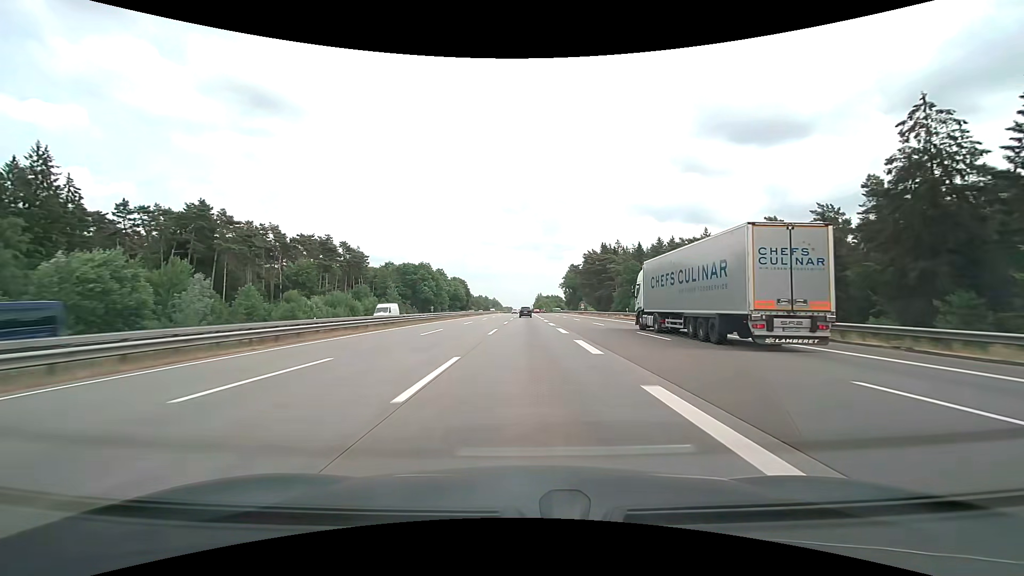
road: motorway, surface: concrete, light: Day
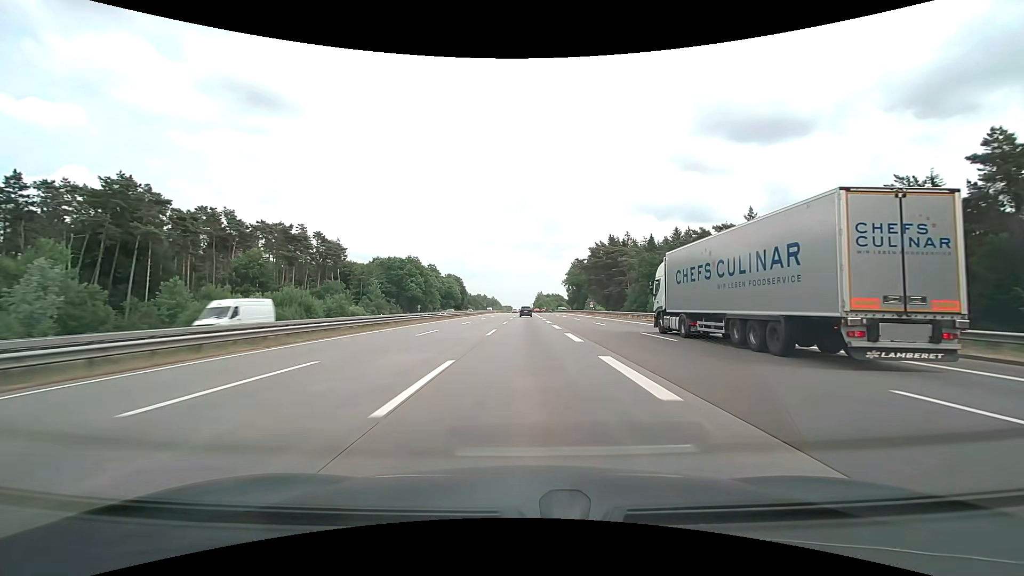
(0.0, +19.0) m; 0°
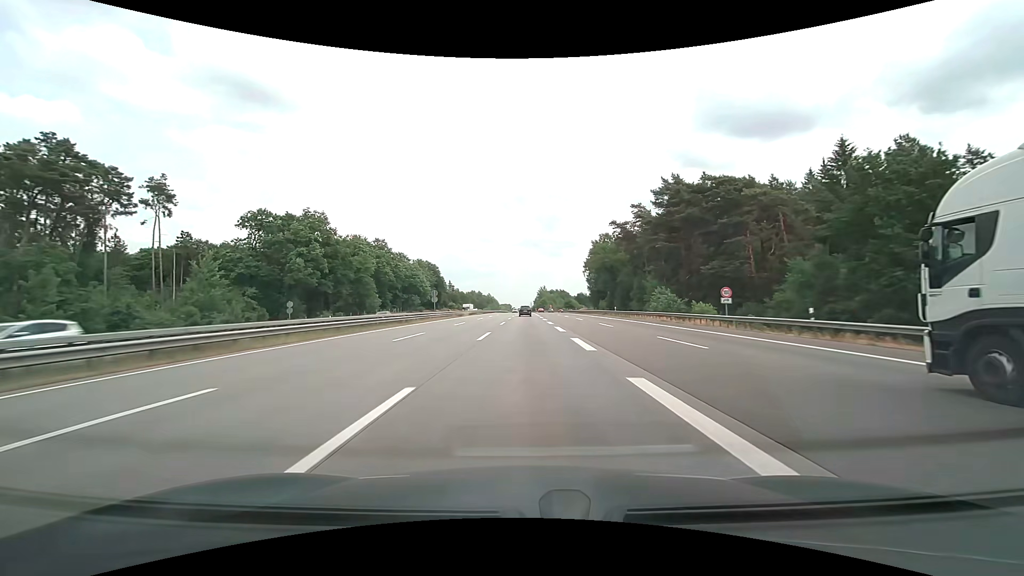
(+0.1, +76.2) m; 0°
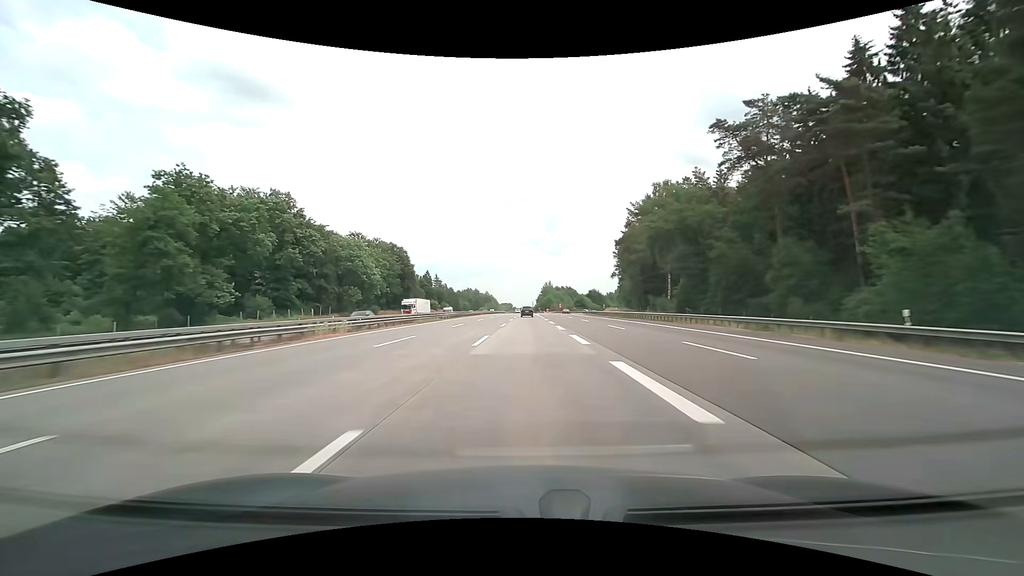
(-0.2, +57.2) m; 0°
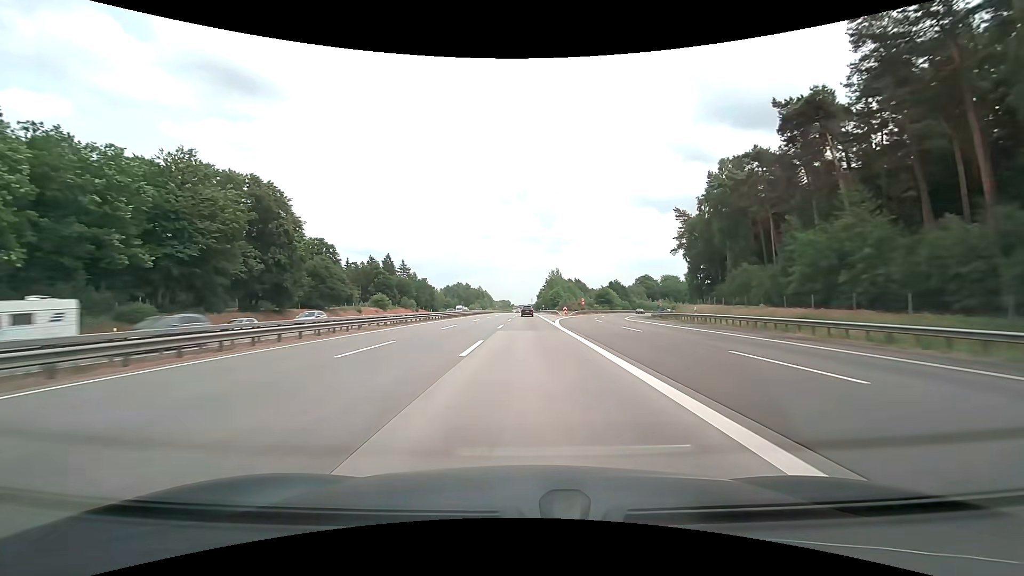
(+0.2, +76.3) m; 0°
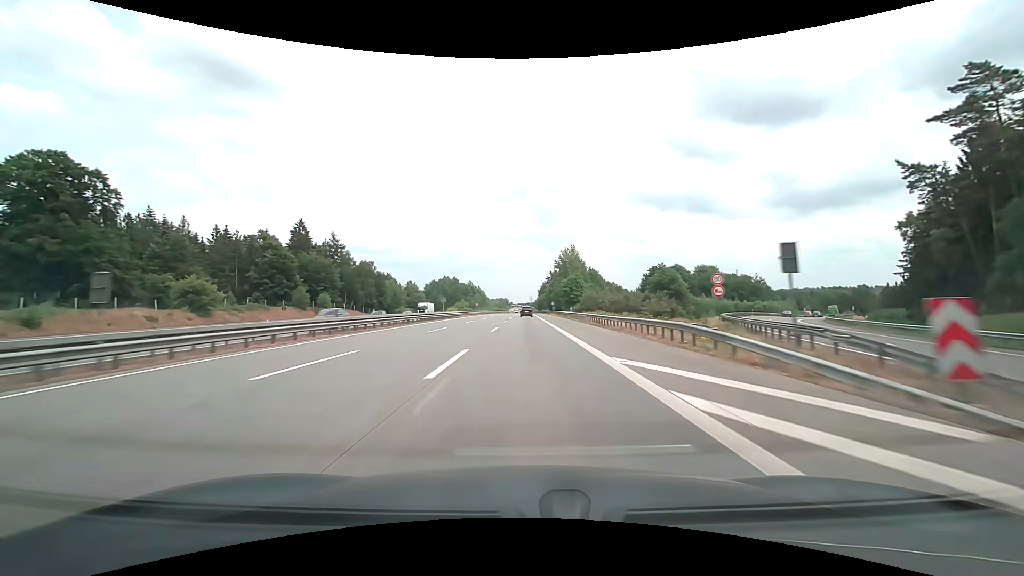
(-0.1, +76.3) m; 0°
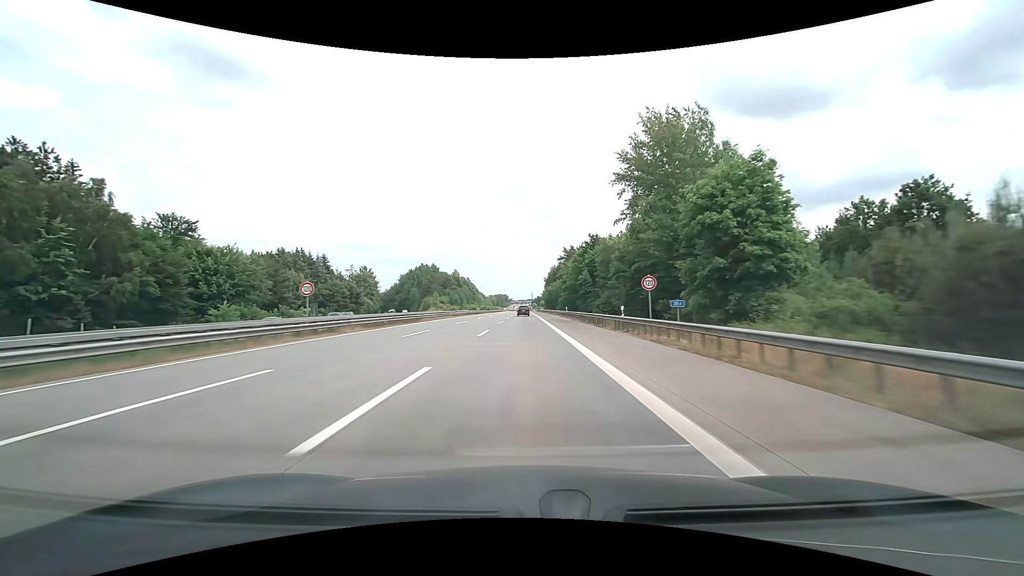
(0.0, +95.3) m; 0°
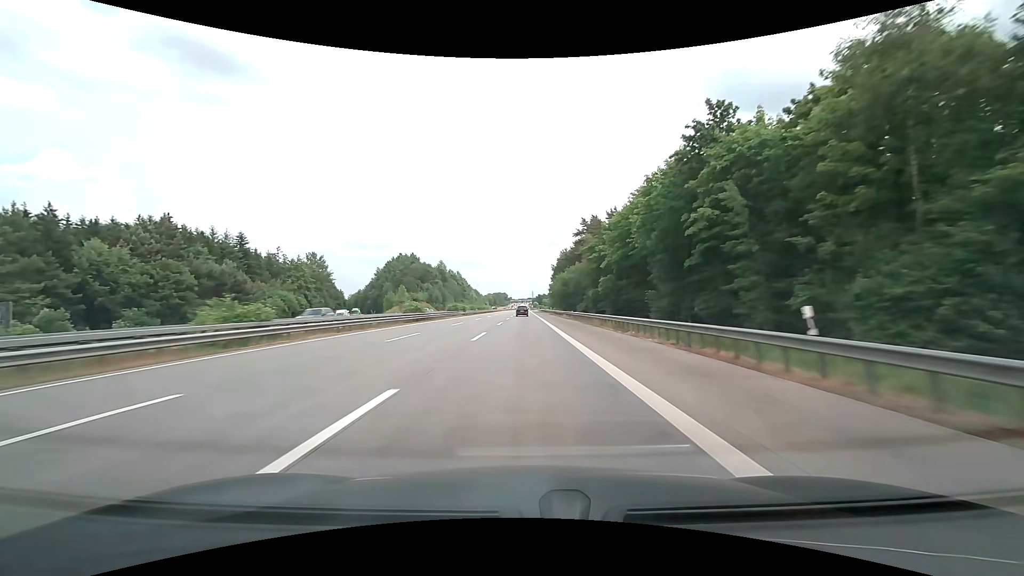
(-0.1, +57.2) m; 0°
(0, +10) (0, +20) (0, +30) (0, +40) (0, +50) (0, +60) (0, +70) (0, +80) (0, +90) (0, +100) m
